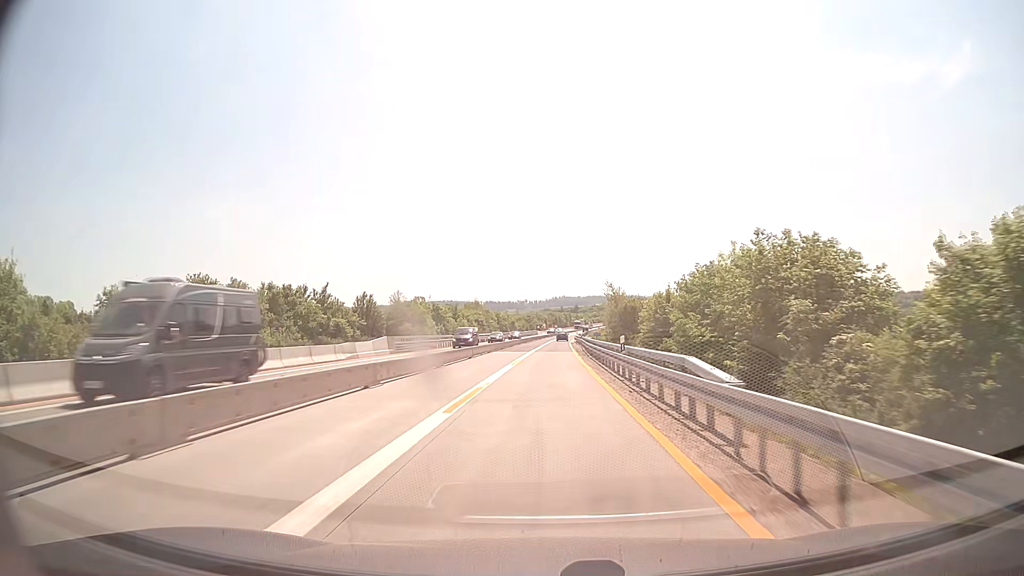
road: motorway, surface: concrete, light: Day
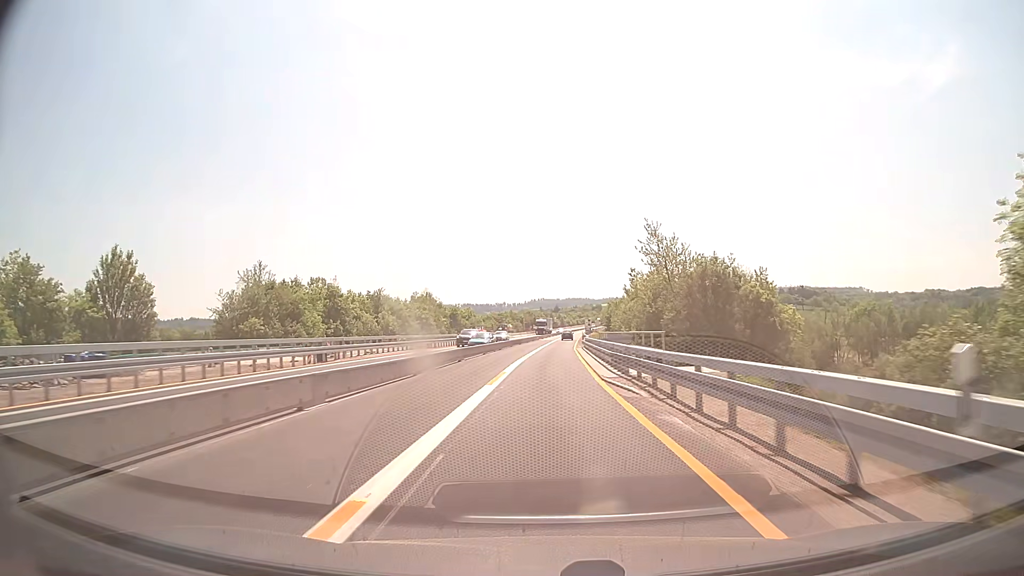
(+1.0, +65.0) m; +2°
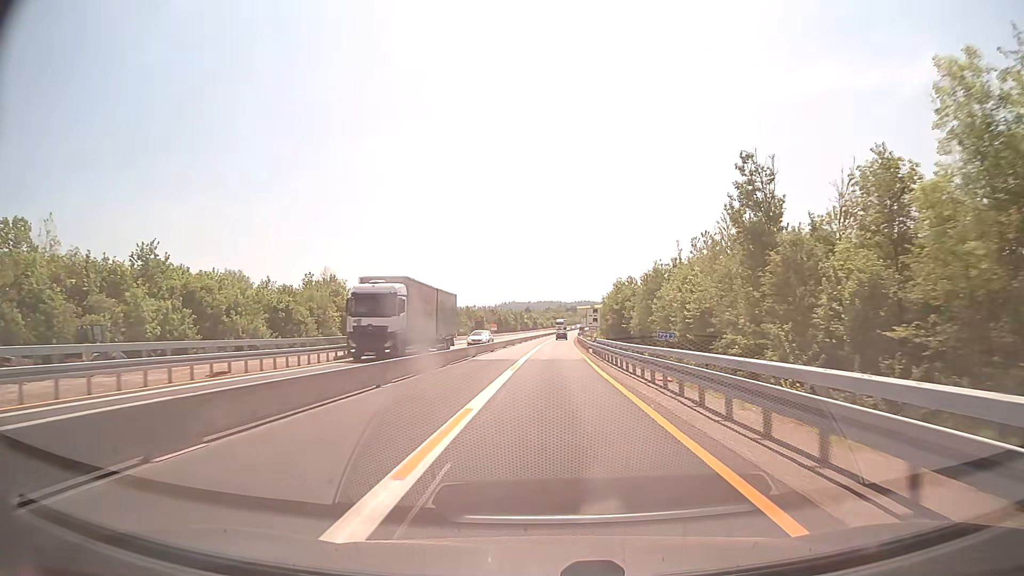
(+1.1, +65.0) m; +2°
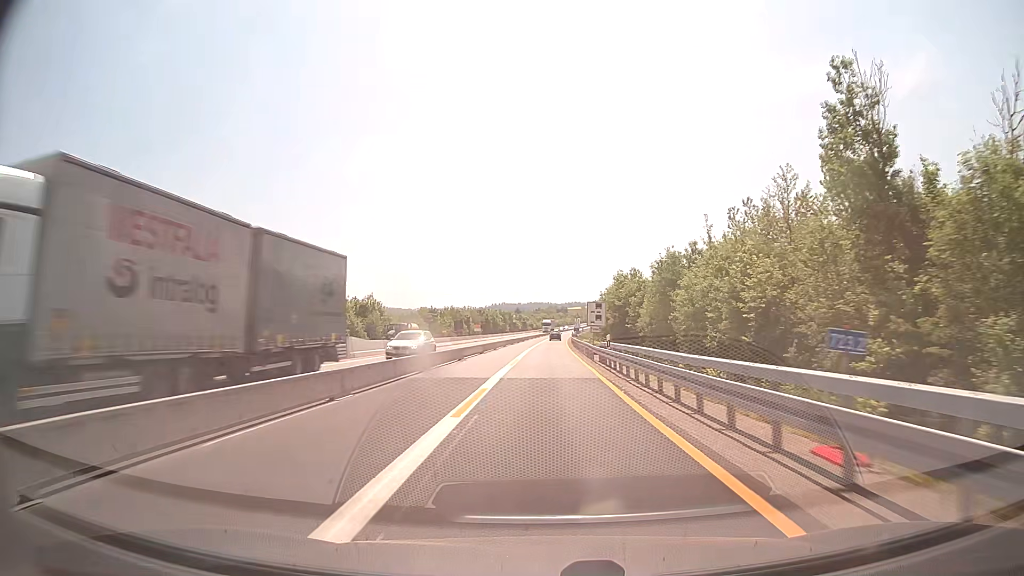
(+0.1, +13.0) m; +1°
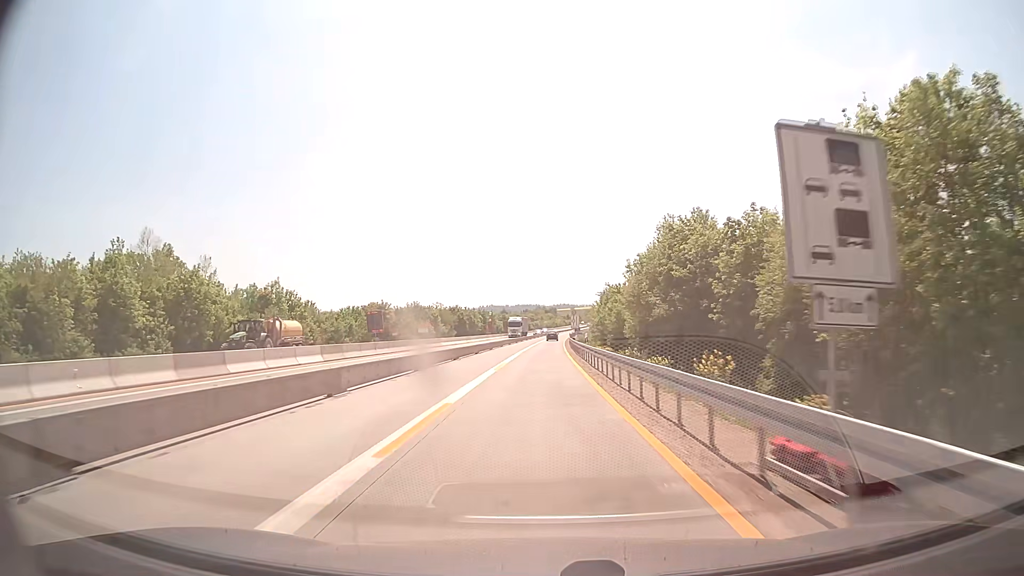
(+0.5, +39.0) m; +1°
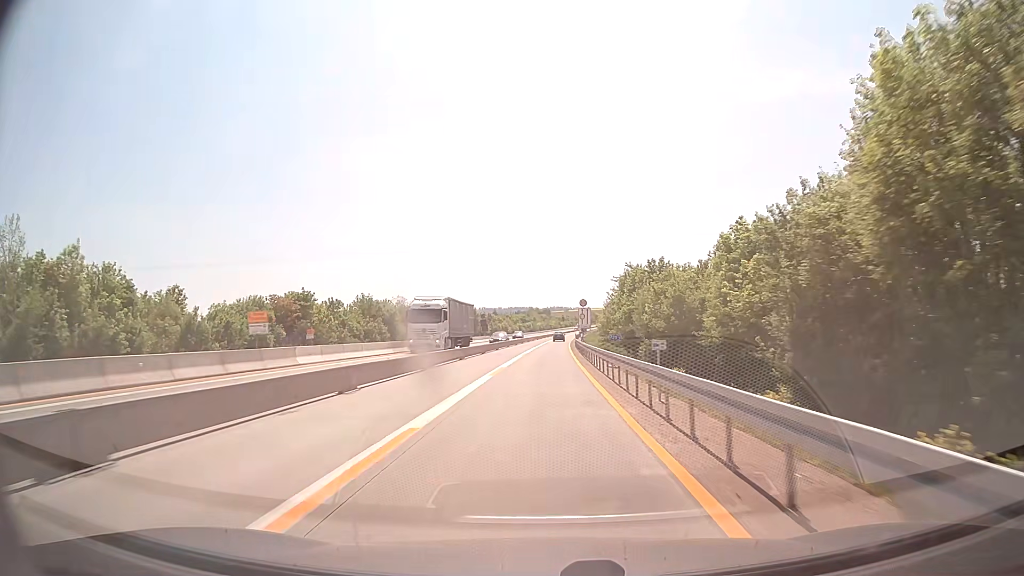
(+0.1, +39.0) m; 0°
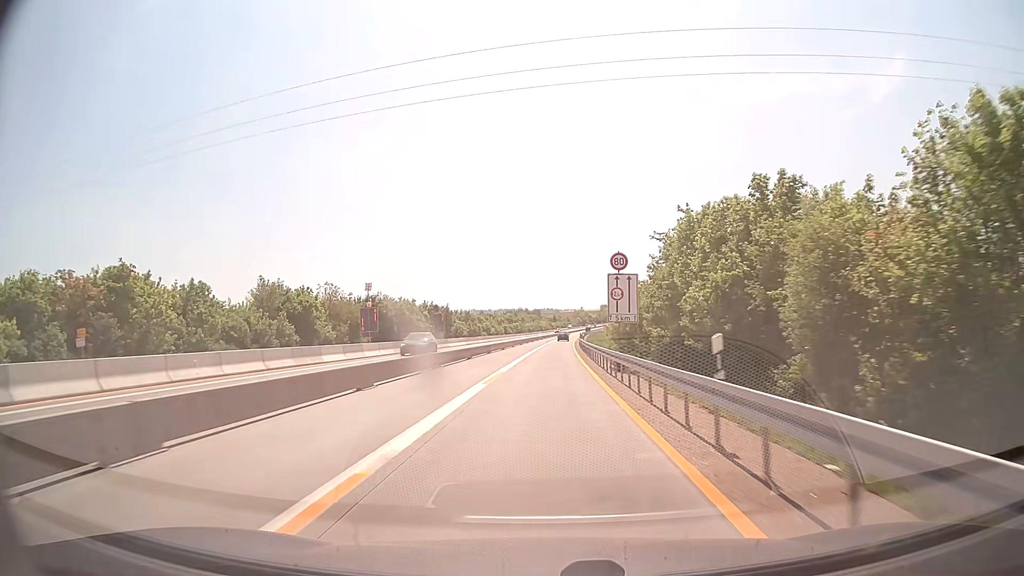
(+0.3, +39.0) m; +1°
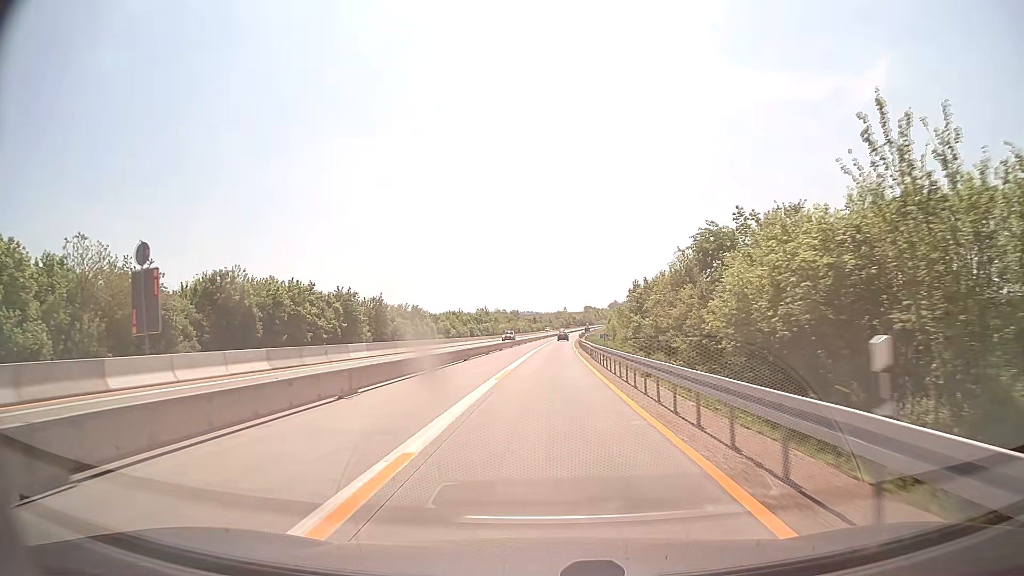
(+0.6, +52.0) m; +2°
(0, +10) (0, +20) (0, +30) (+1, +40) (+1, +50) (+1, +60) (+2, +70) (+2, +80) (+2, +90) (+3, +100) m
